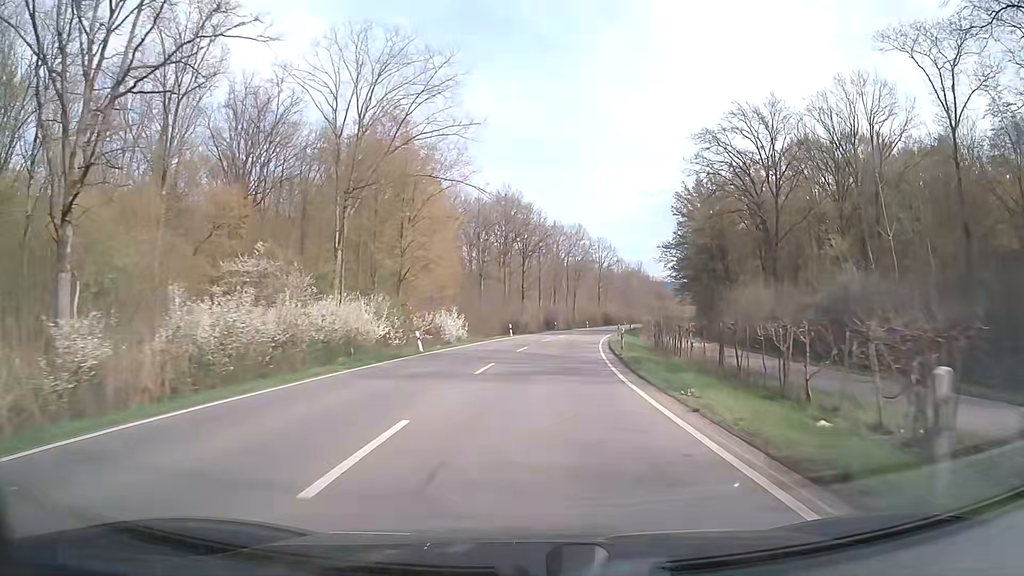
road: secondary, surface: asphalt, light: Day
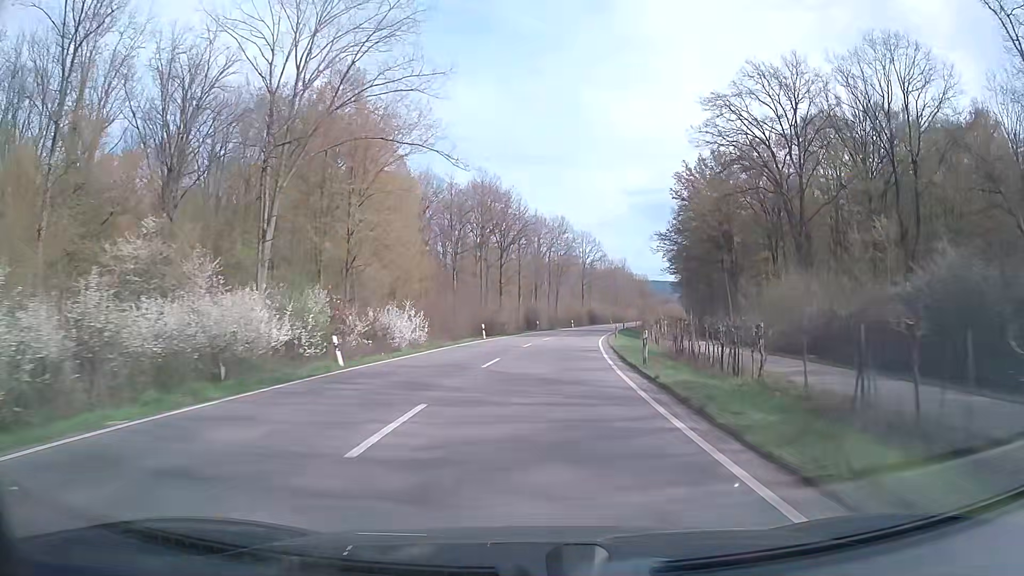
(+0.1, +10.6) m; +2°
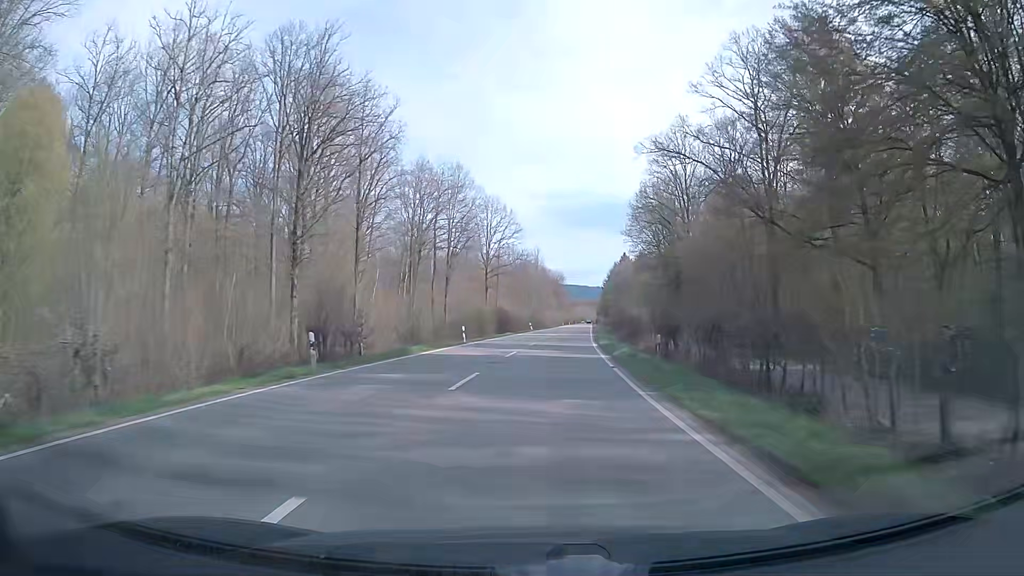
(+3.7, +53.3) m; +8°
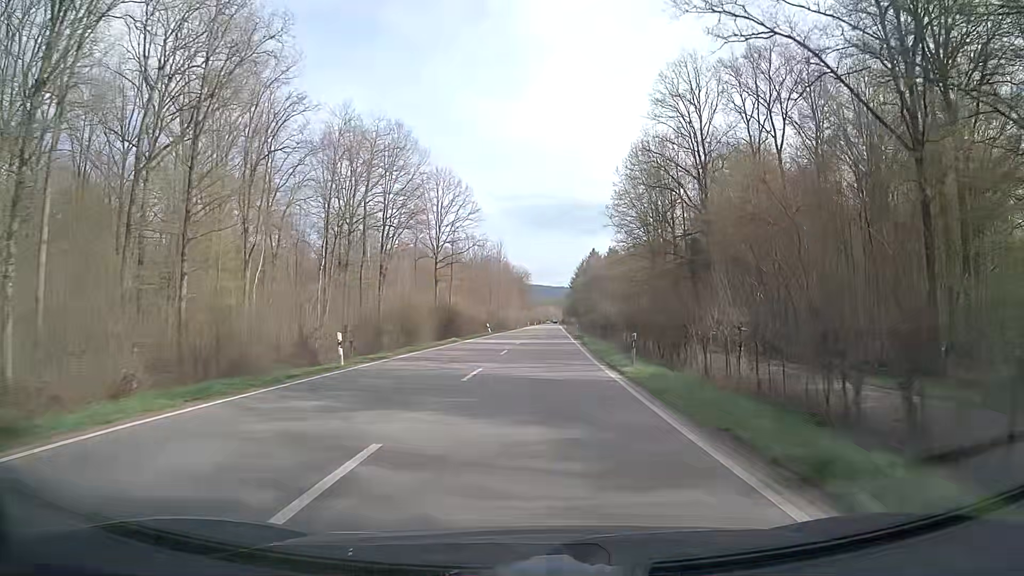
(+0.7, +21.6) m; +3°
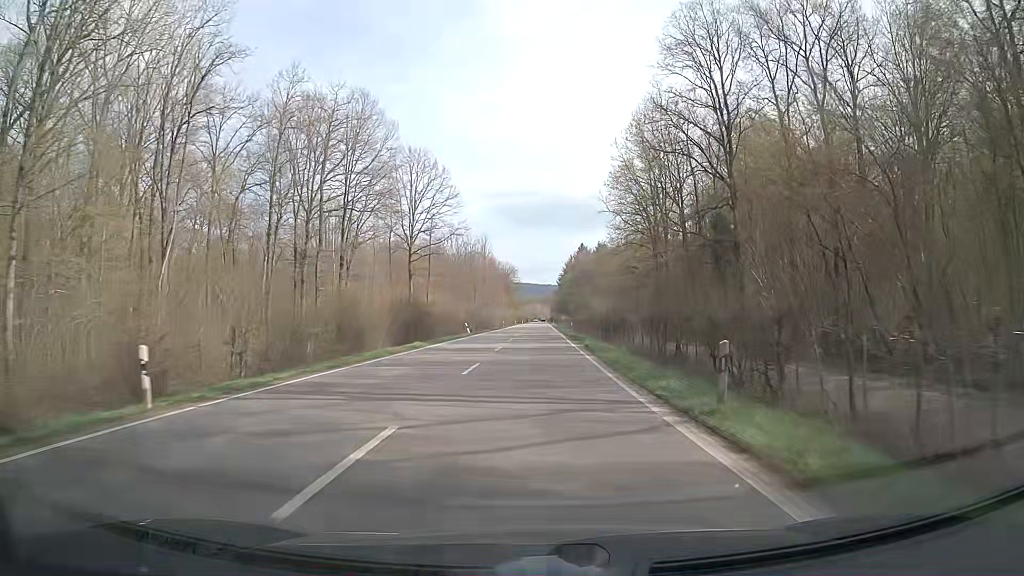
(+0.1, +10.8) m; +1°
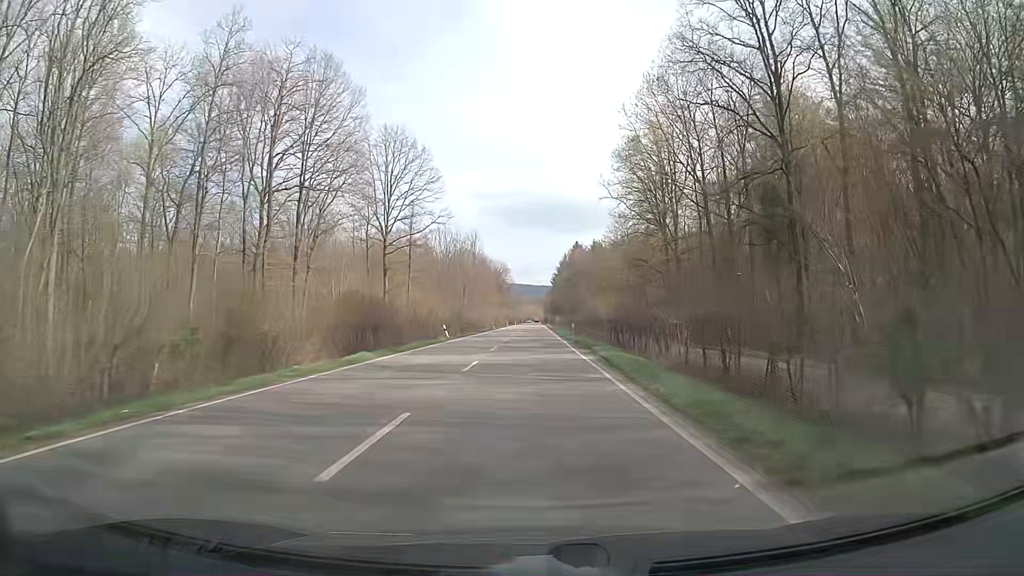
(+0.1, +10.8) m; +1°
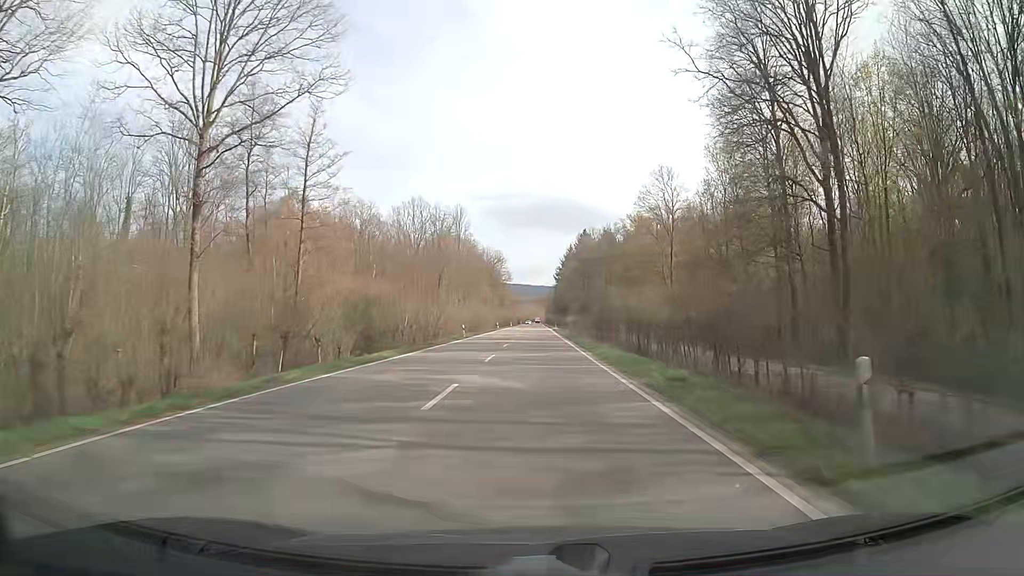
(+0.1, +43.5) m; 0°
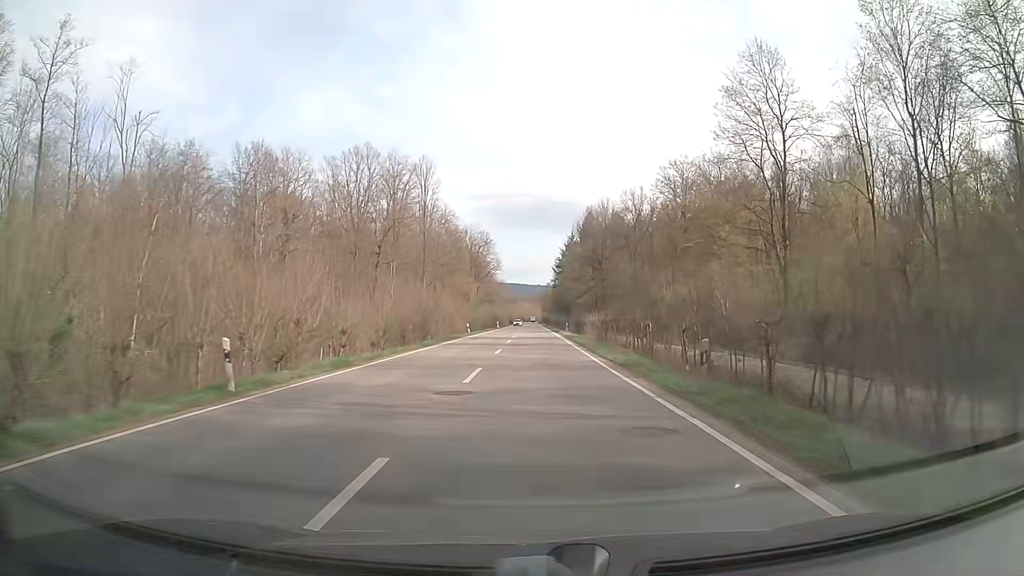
(+0.1, +43.7) m; 0°
(0, +10) (0, +20) (0, +30) (0, +40) (0, +50) (0, +60) (0, +70) (+1, +80) (+1, +90) (+1, +100) m
